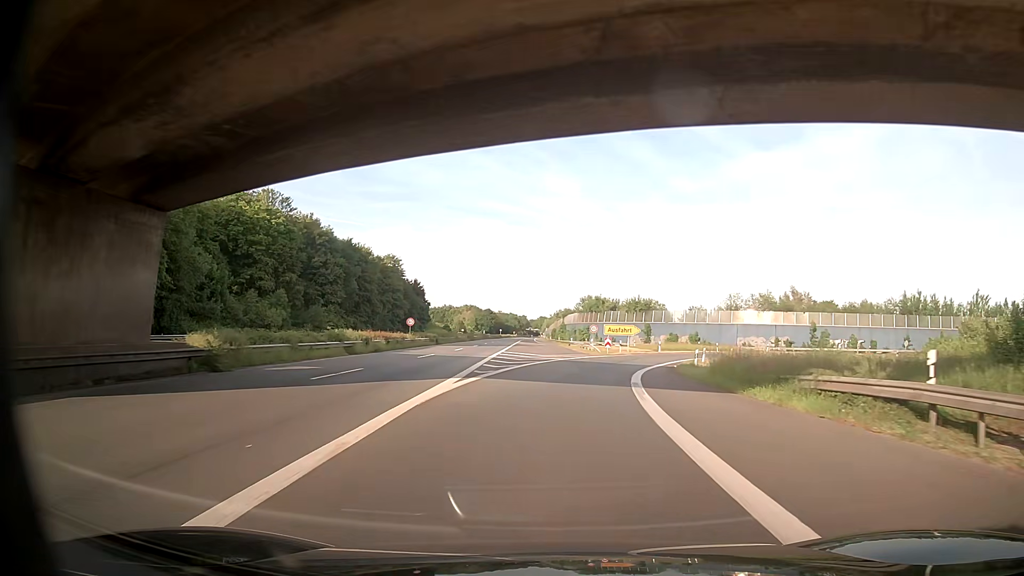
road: trunk_link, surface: asphalt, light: Day
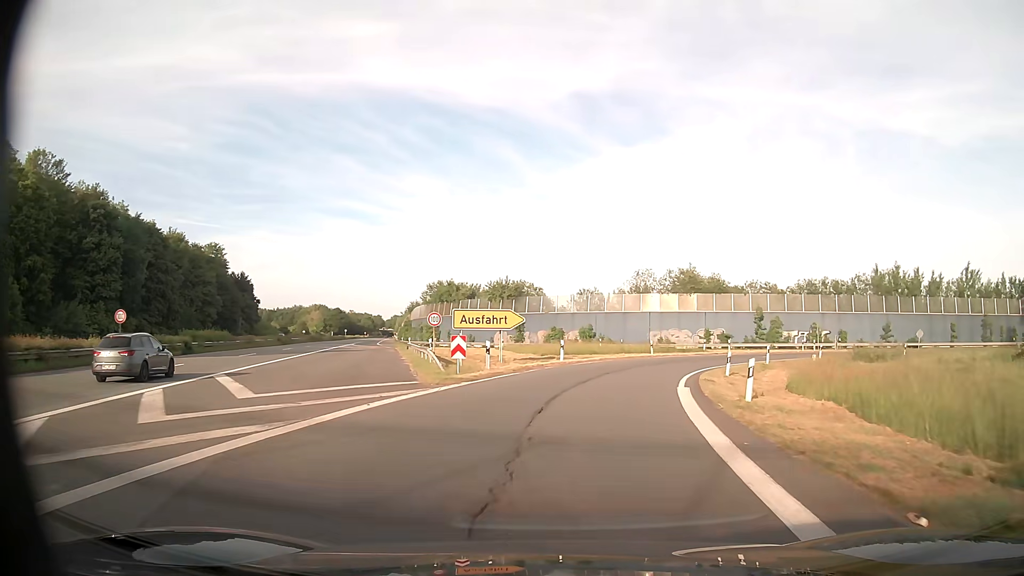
(+2.7, +31.4) m; +12°
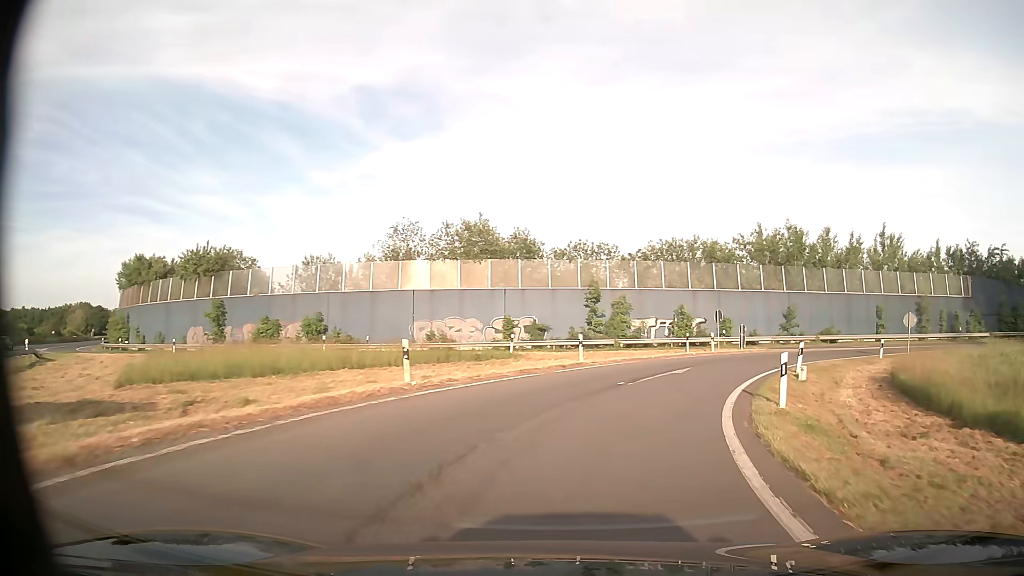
(+4.1, +28.5) m; +19°
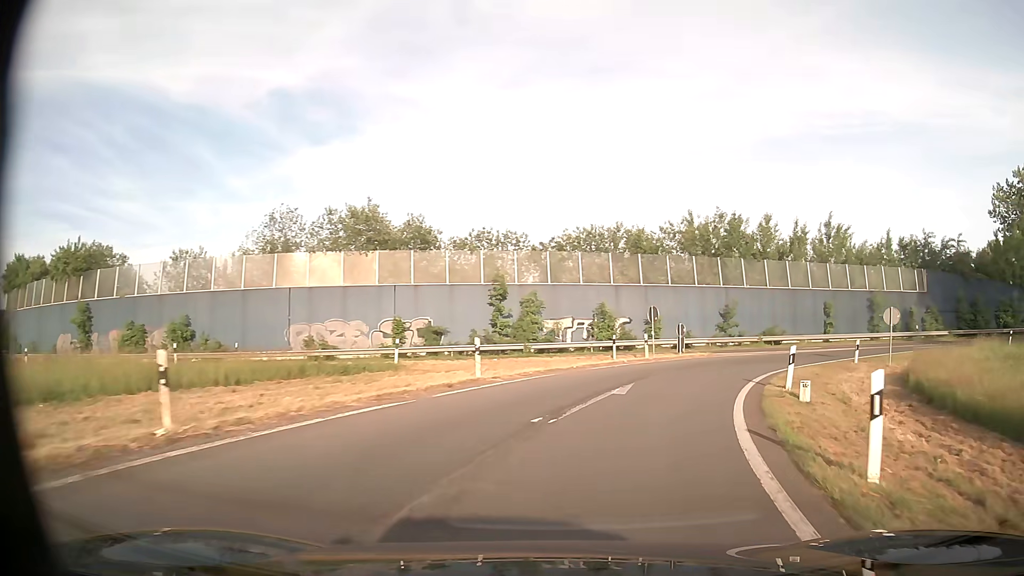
(+0.5, +7.0) m; +7°
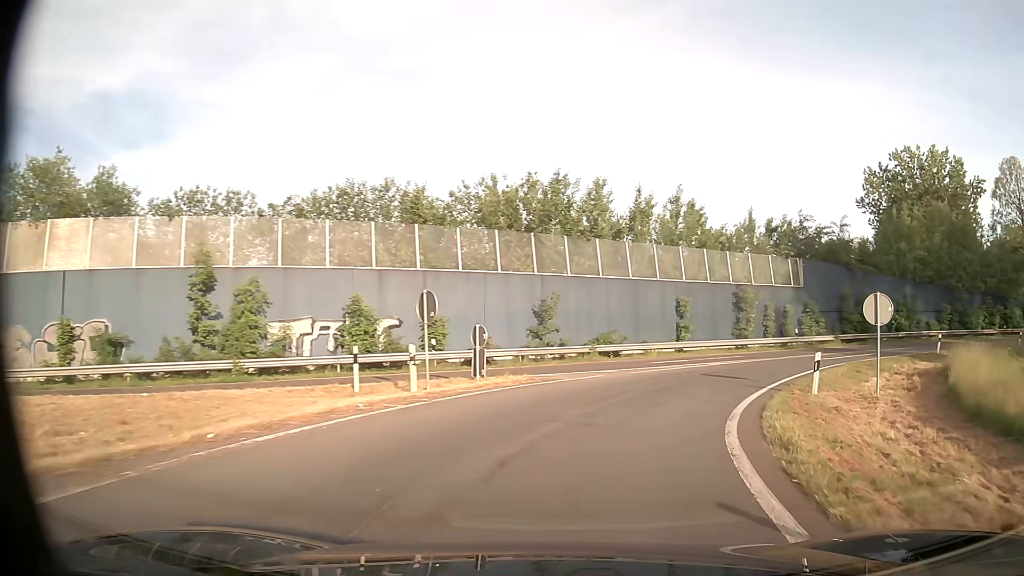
(+2.1, +14.0) m; +18°
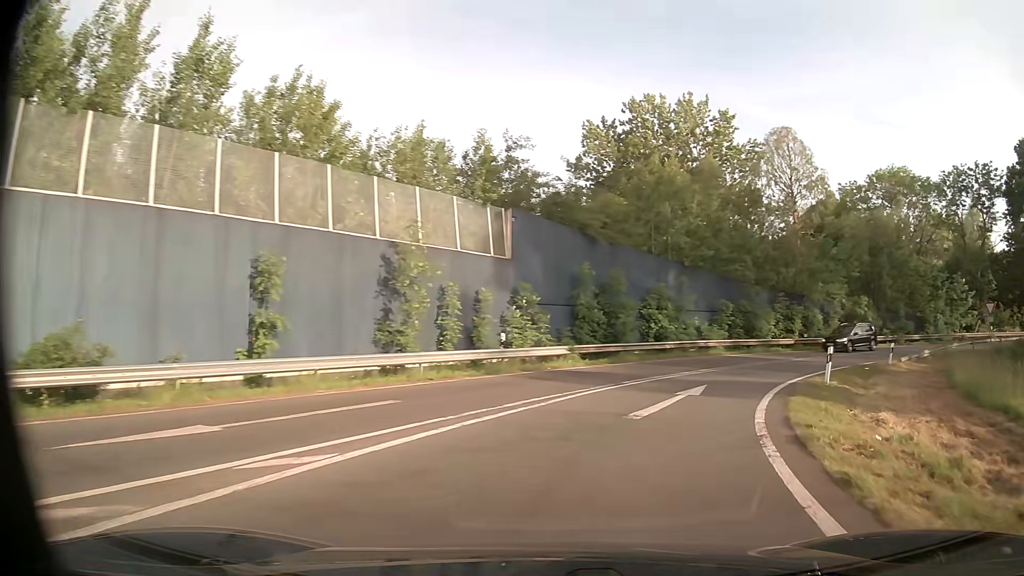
(+5.0, +20.4) m; +29°
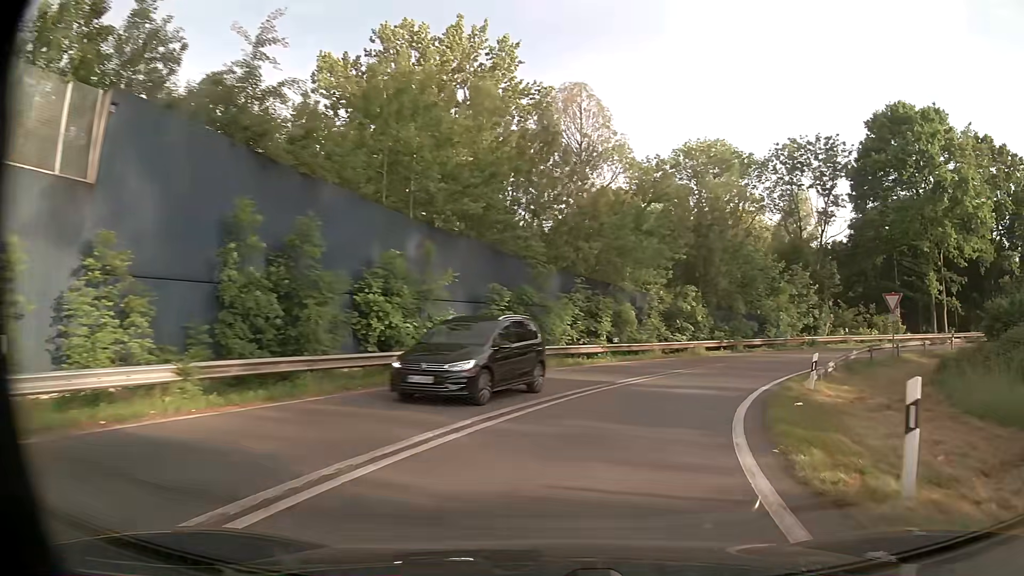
(+2.6, +13.8) m; +21°
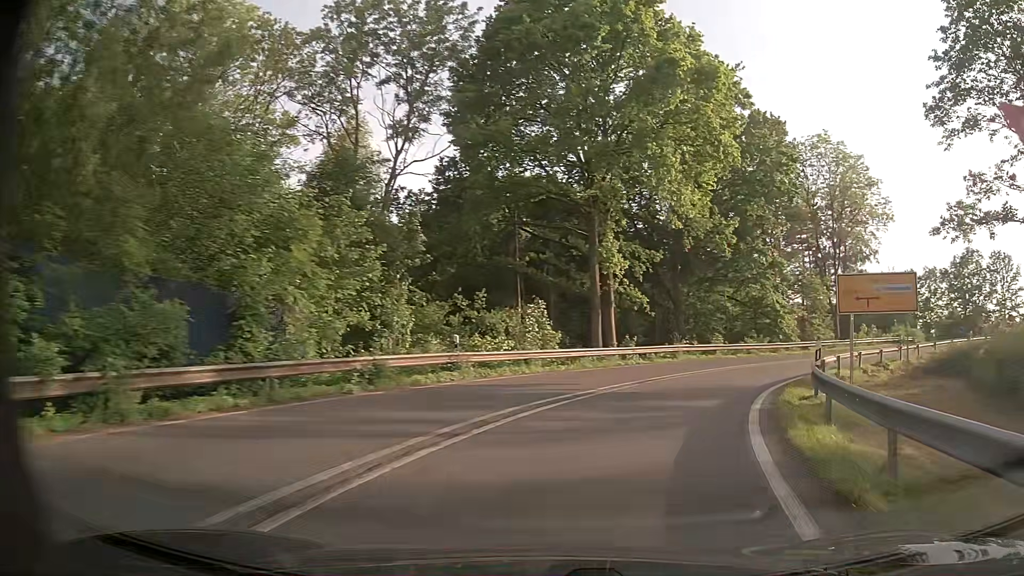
(+9.2, +26.8) m; +38°
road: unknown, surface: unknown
